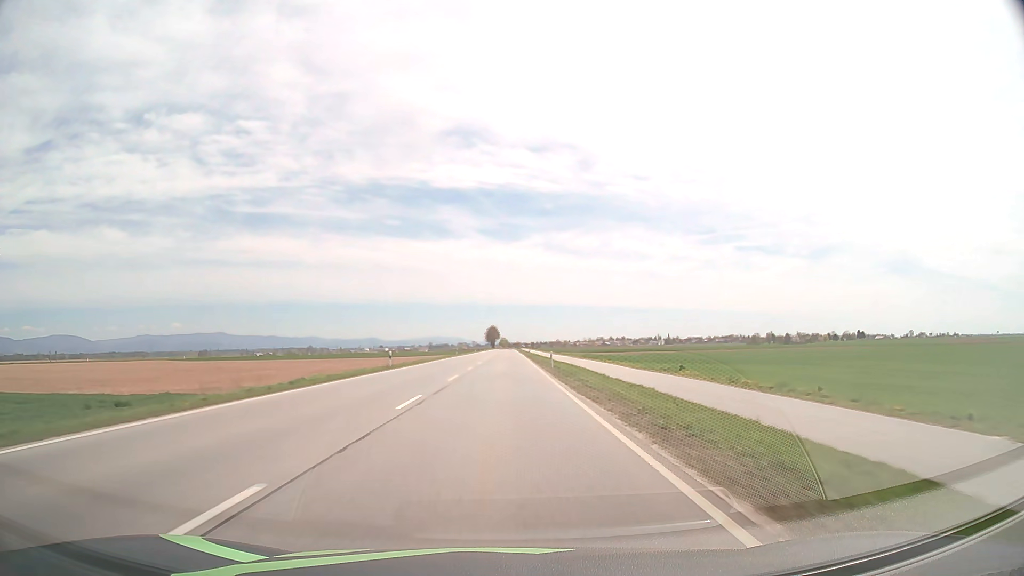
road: primary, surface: asphalt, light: Day
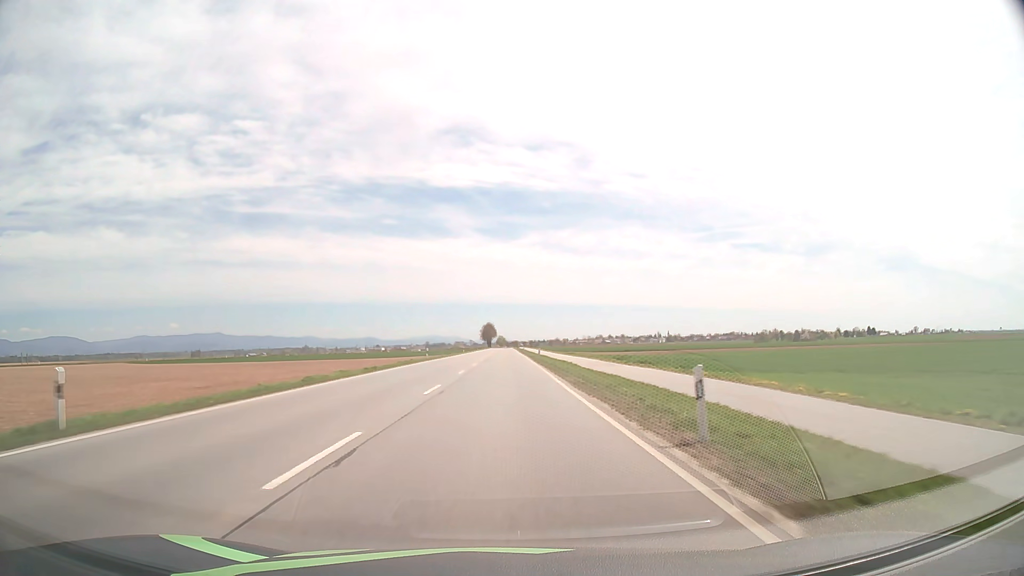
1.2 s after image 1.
(+0.1, +32.1) m; 0°
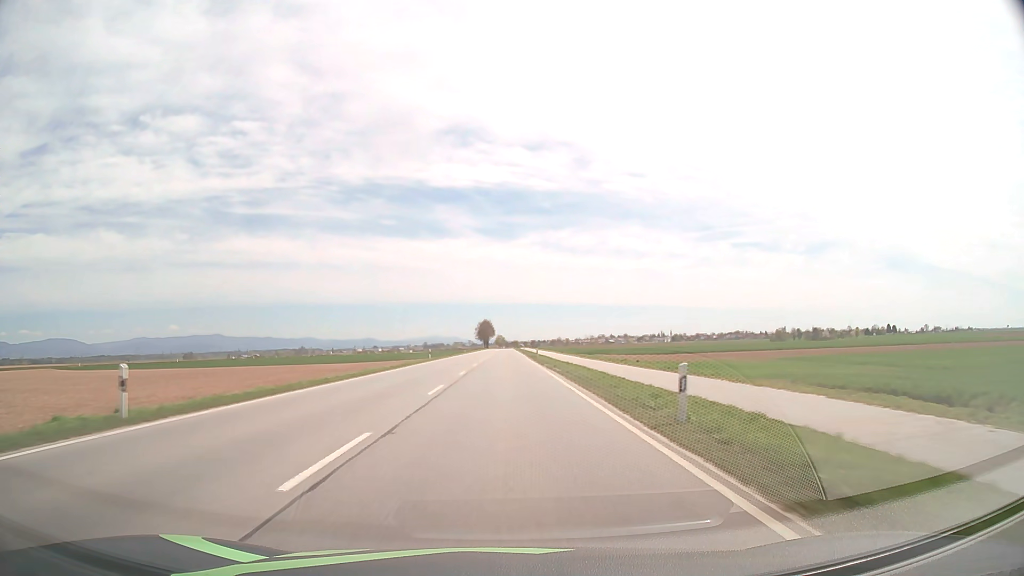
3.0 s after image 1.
(0.0, +48.2) m; 0°
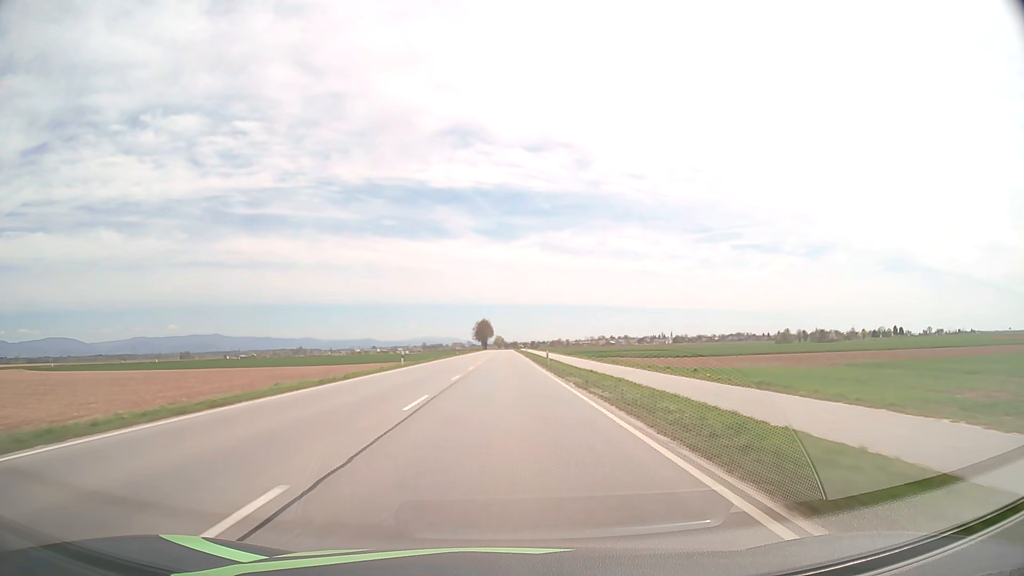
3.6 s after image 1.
(0.0, +16.1) m; 0°
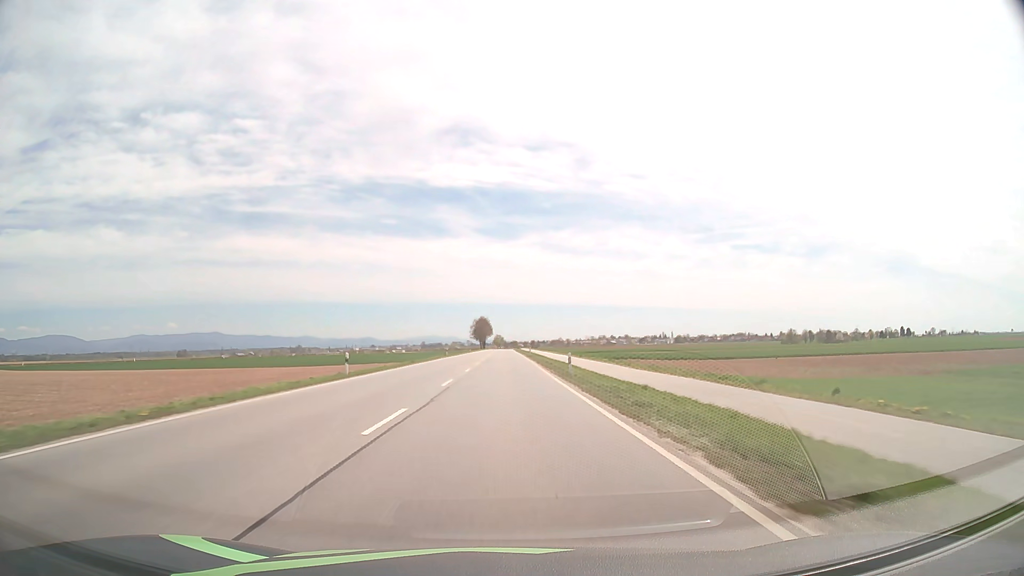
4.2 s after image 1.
(0.0, +16.0) m; 0°
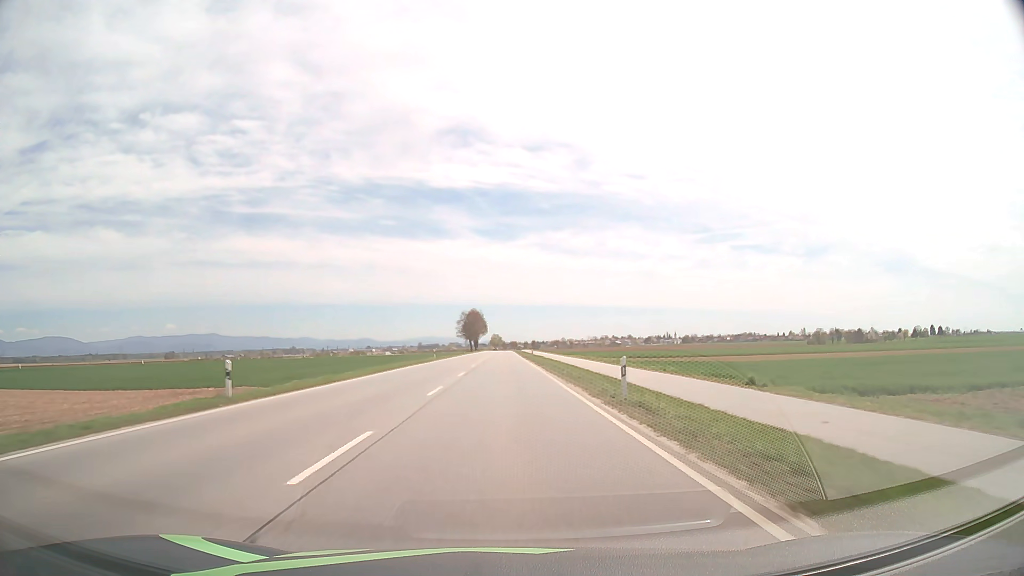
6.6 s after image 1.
(0.0, +63.7) m; 0°
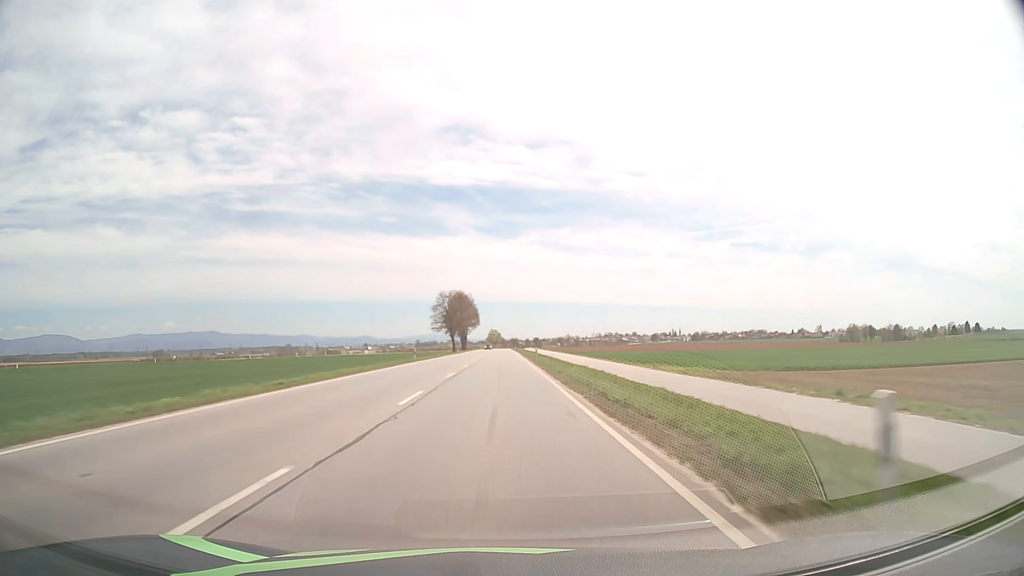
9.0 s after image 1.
(+0.1, +63.5) m; 0°
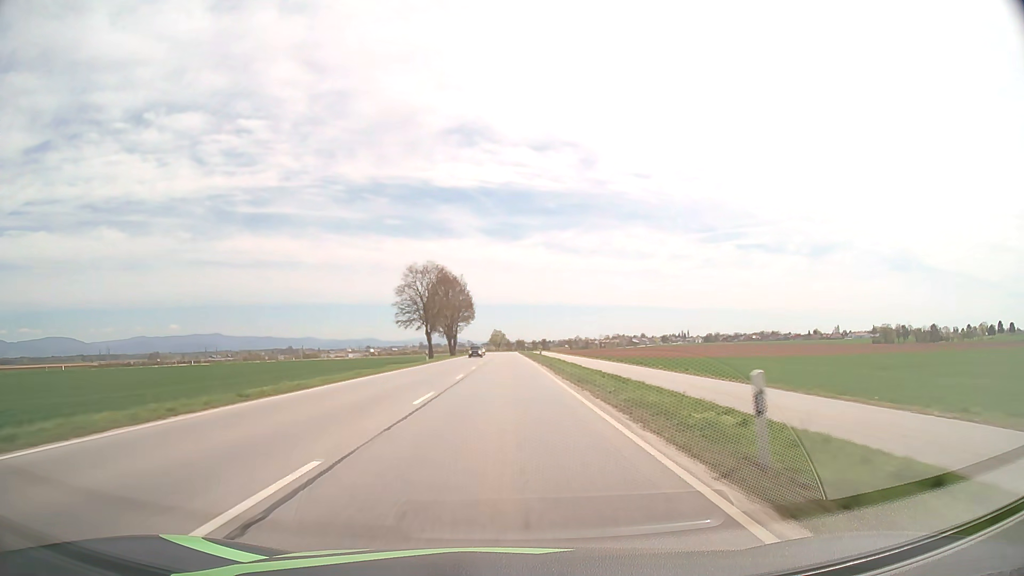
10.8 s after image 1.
(-0.3, +47.6) m; -1°
(0, +10) (0, +20) (0, +30) (0, +40) (0, +50) (0, +60) (0, +70) (0, +80) (0, +90) (0, +100) m
